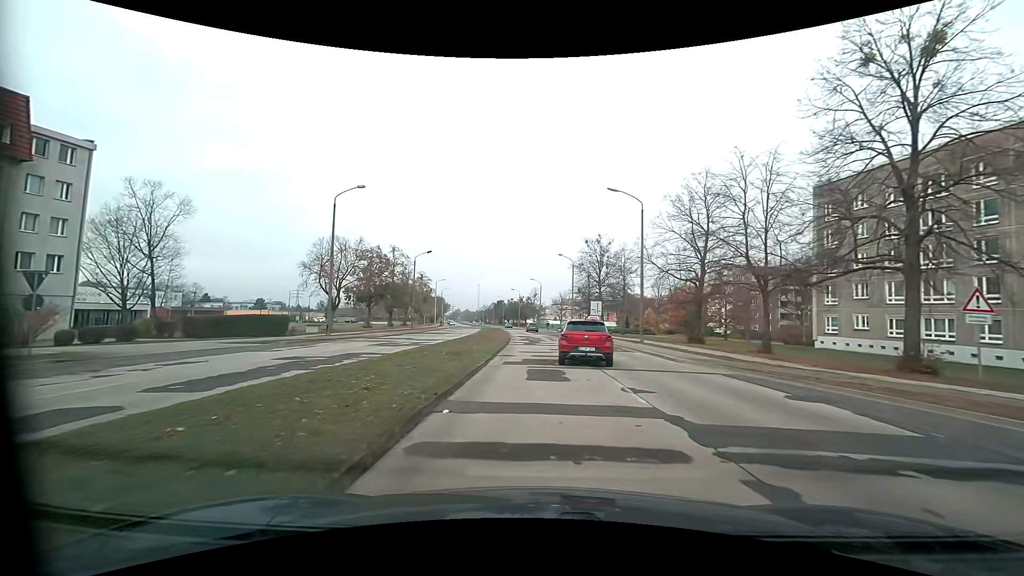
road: tertiary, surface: asphalt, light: Day
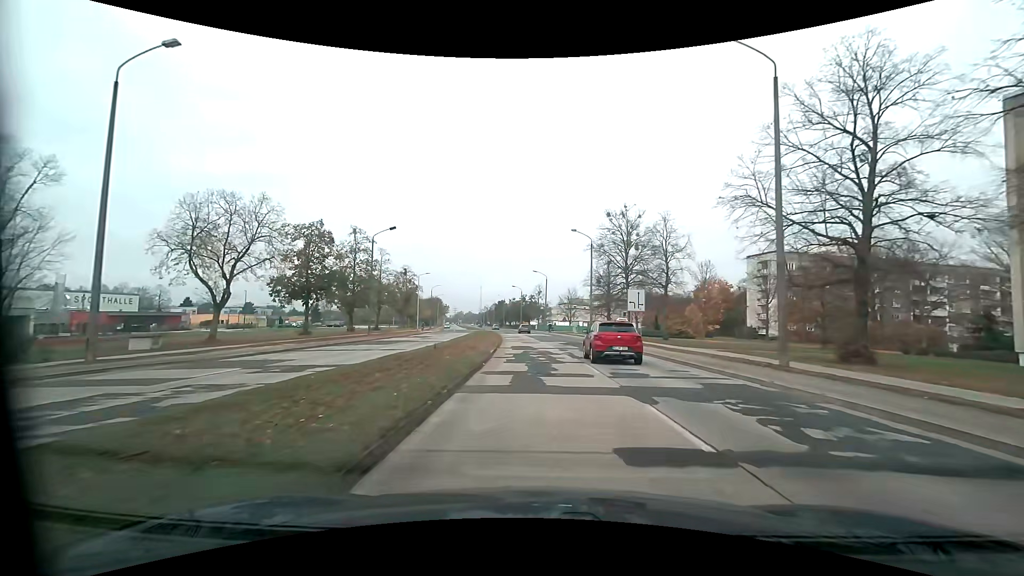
(-0.1, +21.1) m; -1°
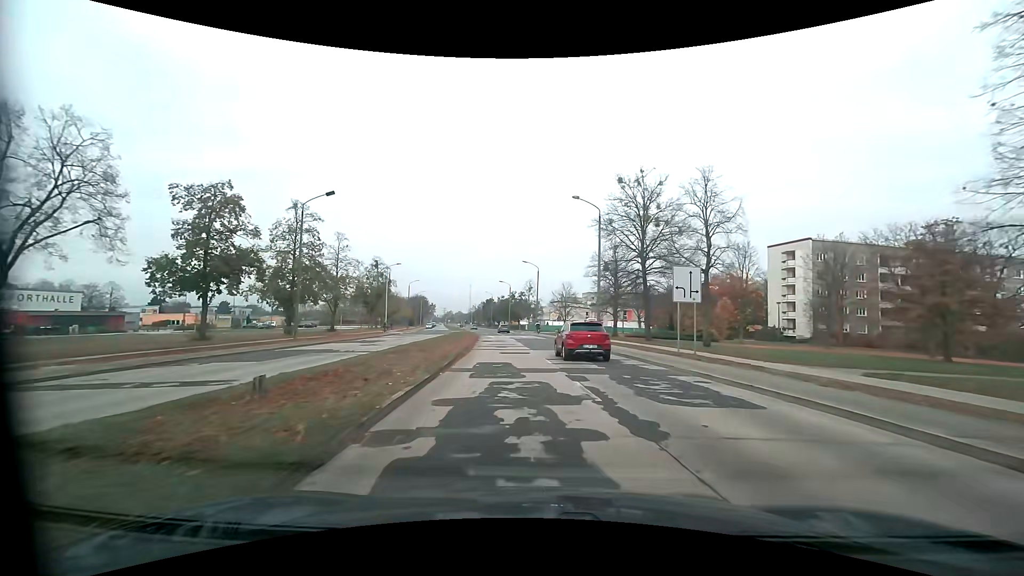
(+0.2, +14.4) m; +1°
(0, +10) (0, +20) (0, +30) (0, +40) (-1, +50) (-2, +60) (-3, +70) (-5, +80) (-7, +90) (-8, +99) m
